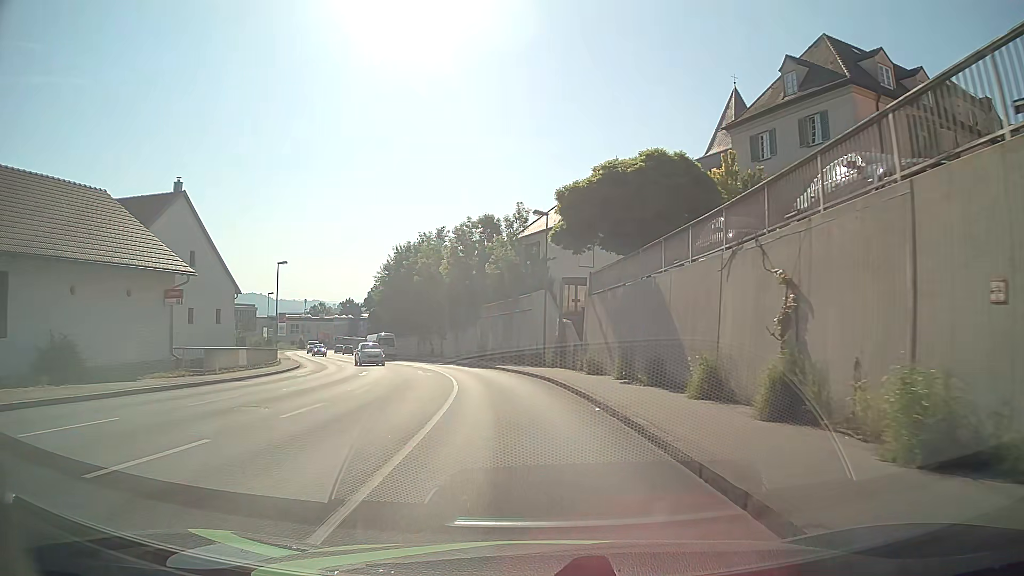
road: tertiary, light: Day
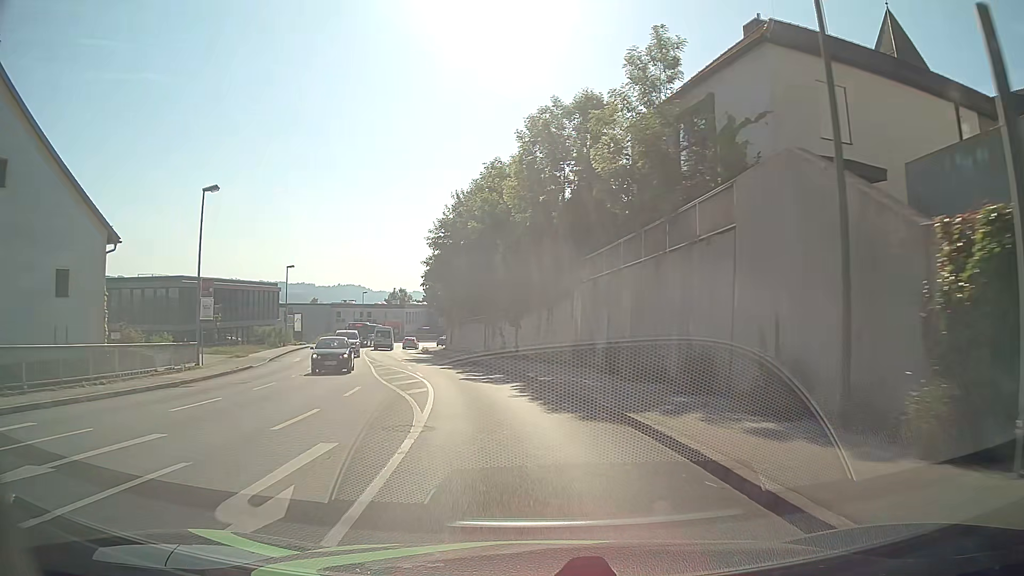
(-1.7, +26.6) m; -9°
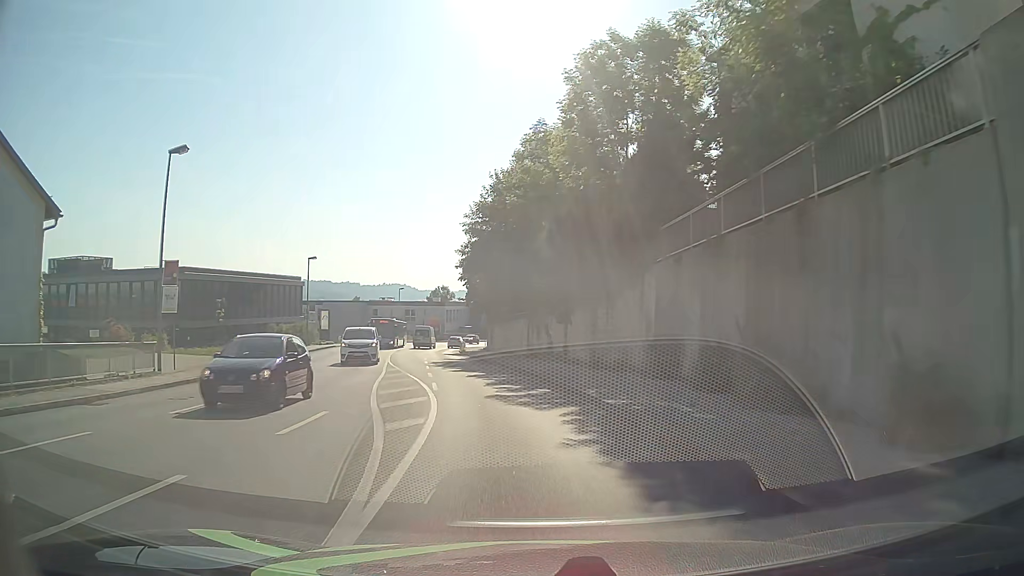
(-0.2, +6.9) m; -3°
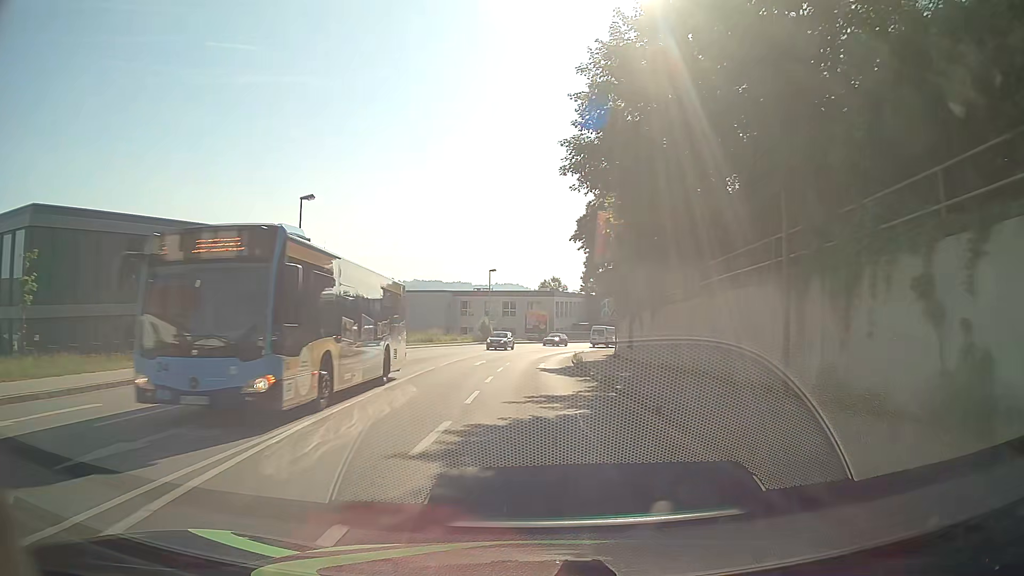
(-2.8, +27.8) m; -10°
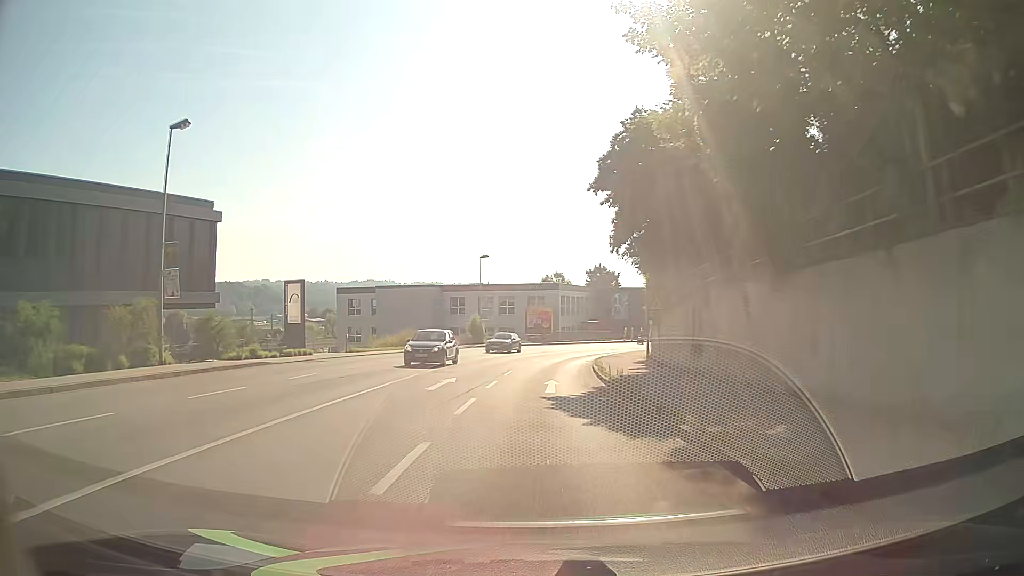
(-0.1, +14.0) m; -1°
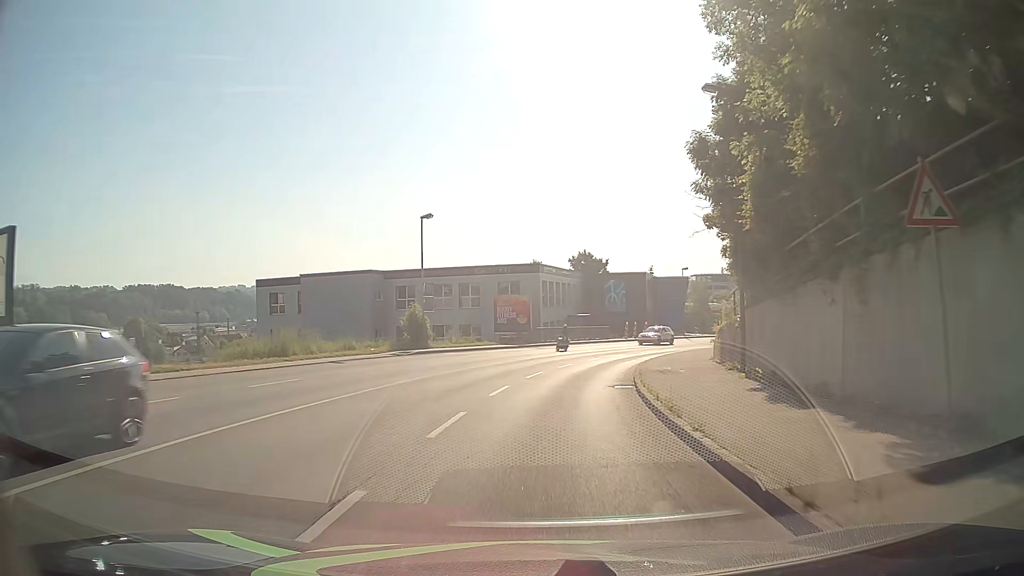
(+0.4, +20.9) m; +1°
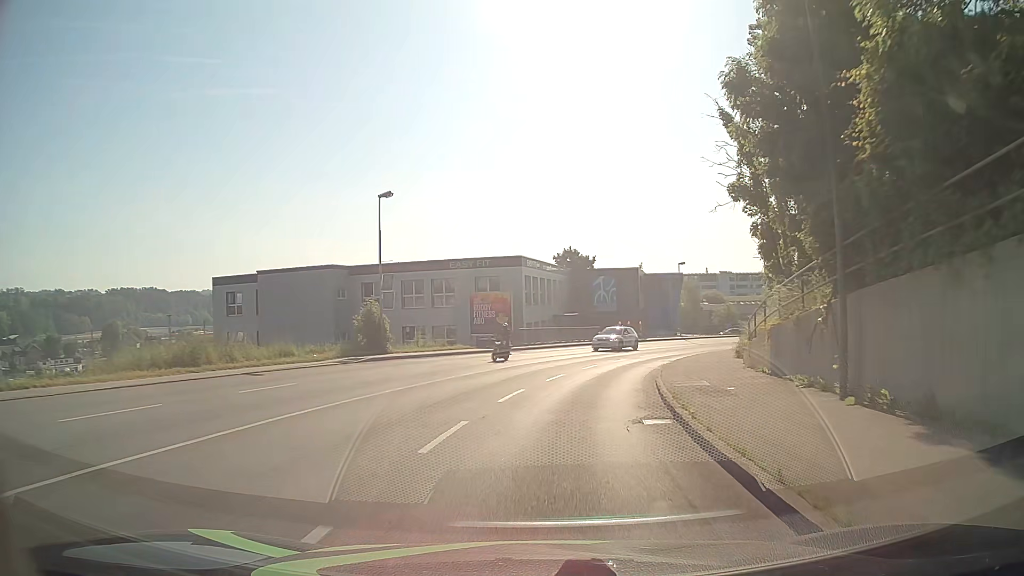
(+0.2, +7.0) m; +2°
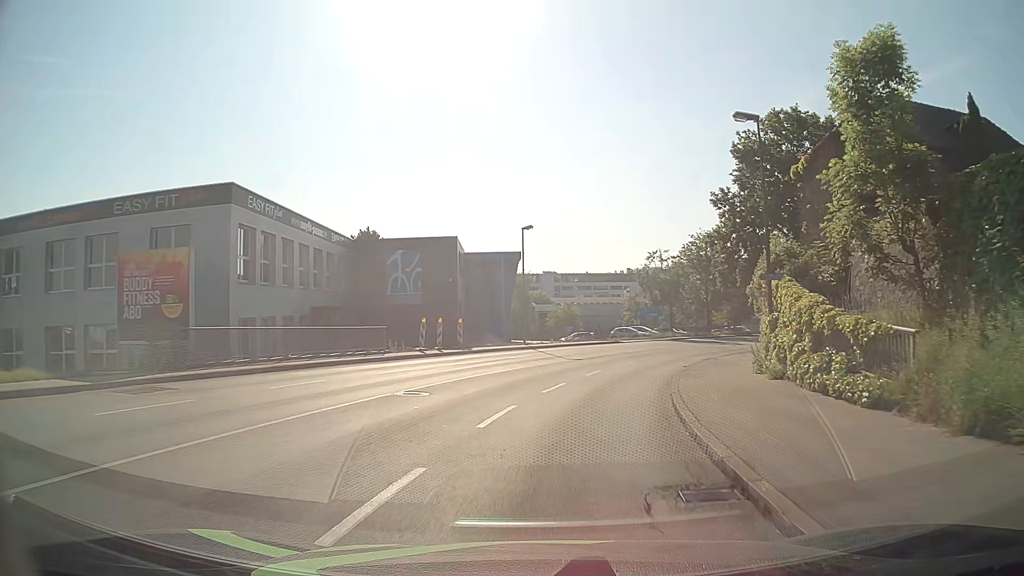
(+3.1, +27.1) m; +15°
(+1, +10) (+2, +20) (+5, +29) (+9, +39) (+14, +47) (+19, +56) (+26, +63) (+33, +71) (+39, +78) (+46, +86) m
